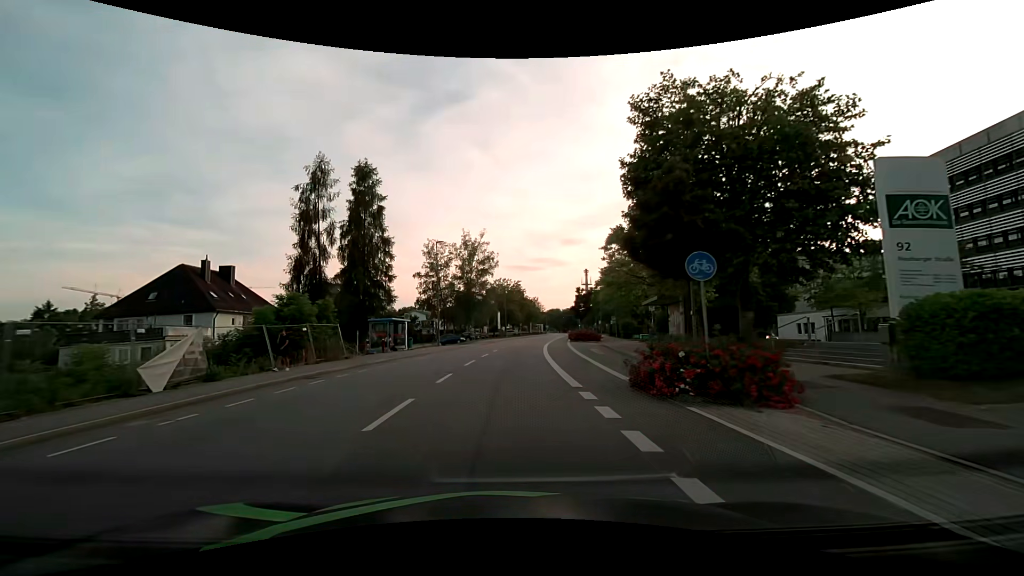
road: tertiary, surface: asphalt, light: Day
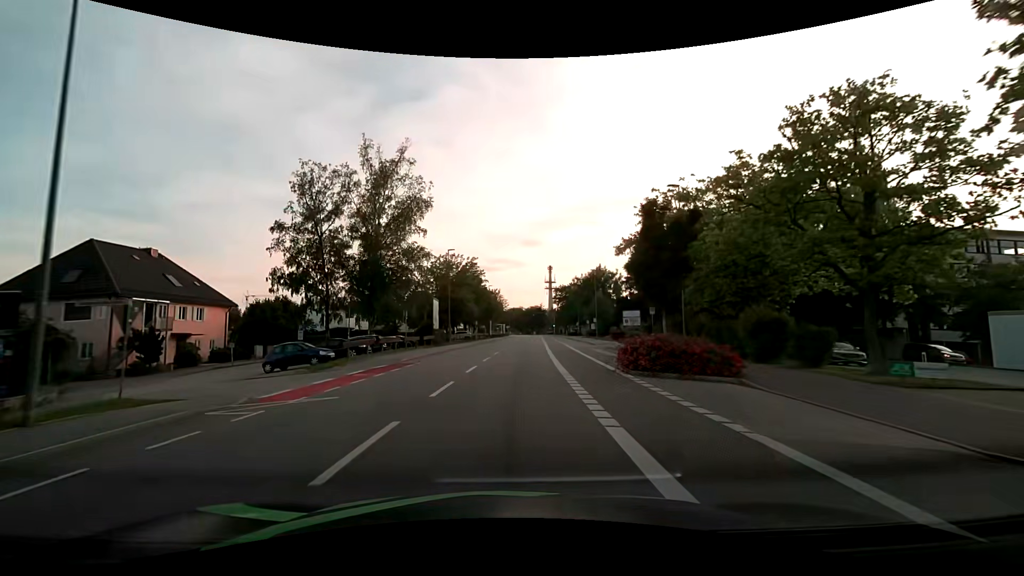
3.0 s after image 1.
(+1.3, +37.8) m; +5°
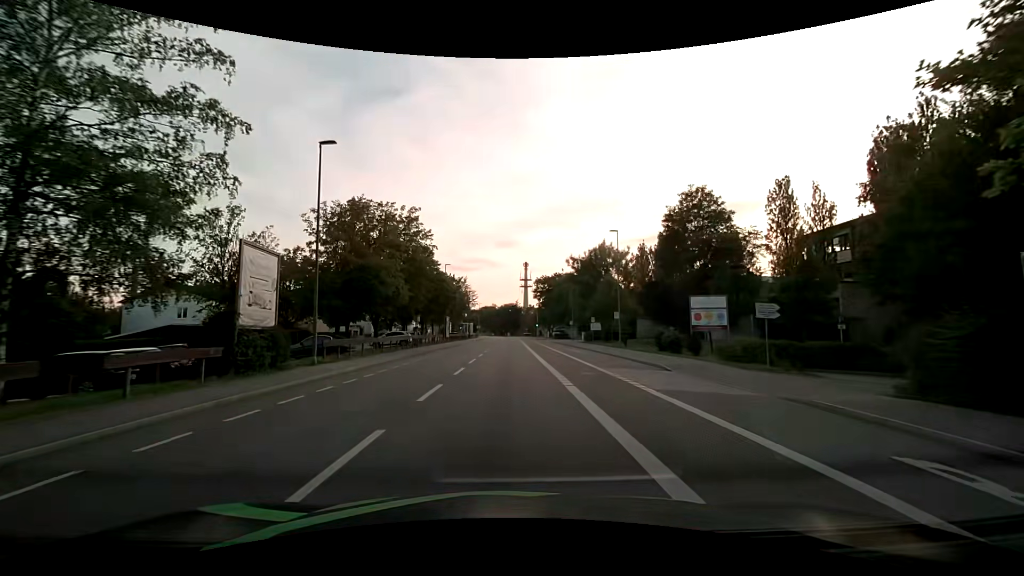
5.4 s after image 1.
(+1.1, +30.7) m; +3°
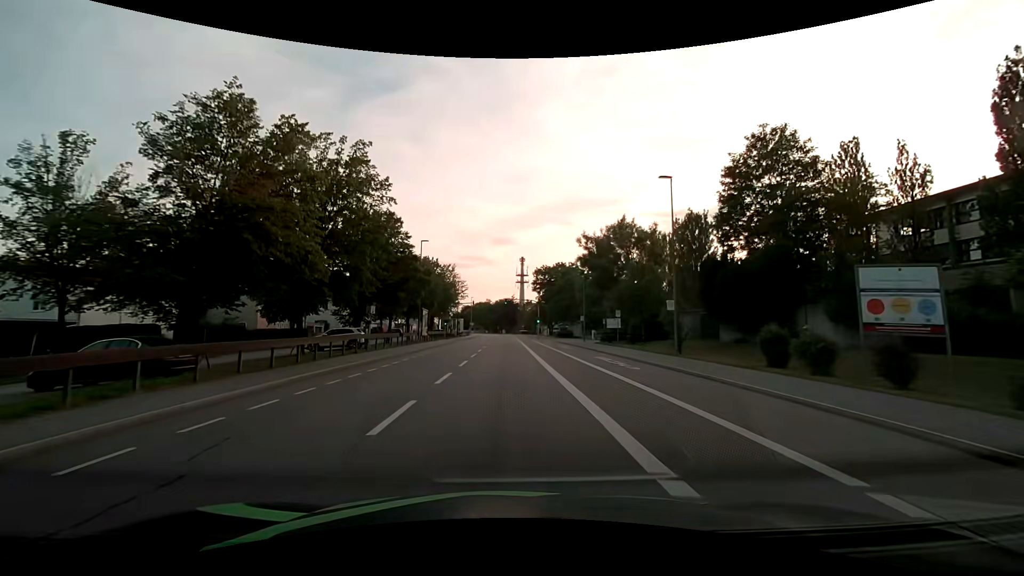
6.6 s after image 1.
(0.0, +15.4) m; 0°
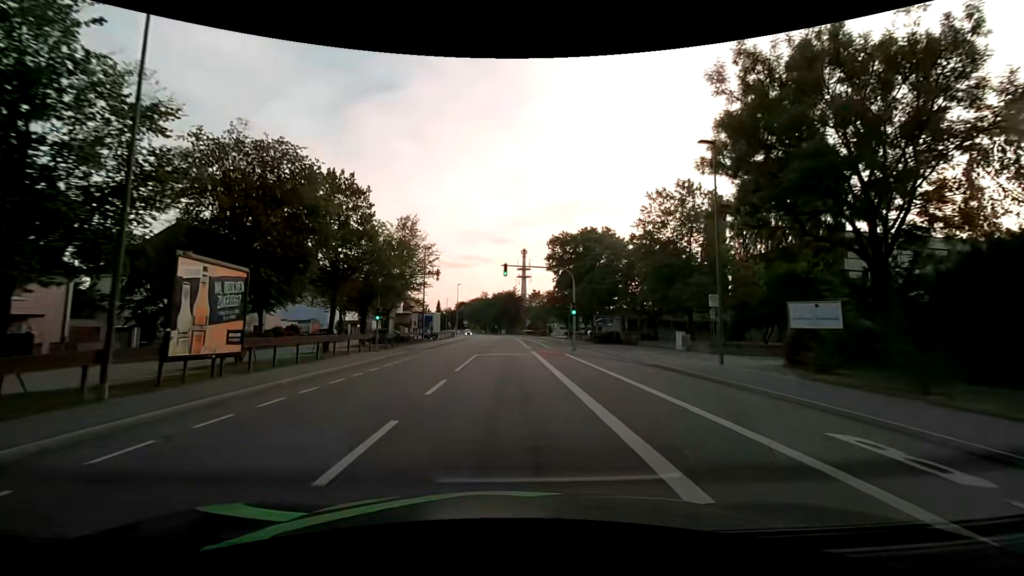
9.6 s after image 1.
(+0.1, +38.1) m; 0°
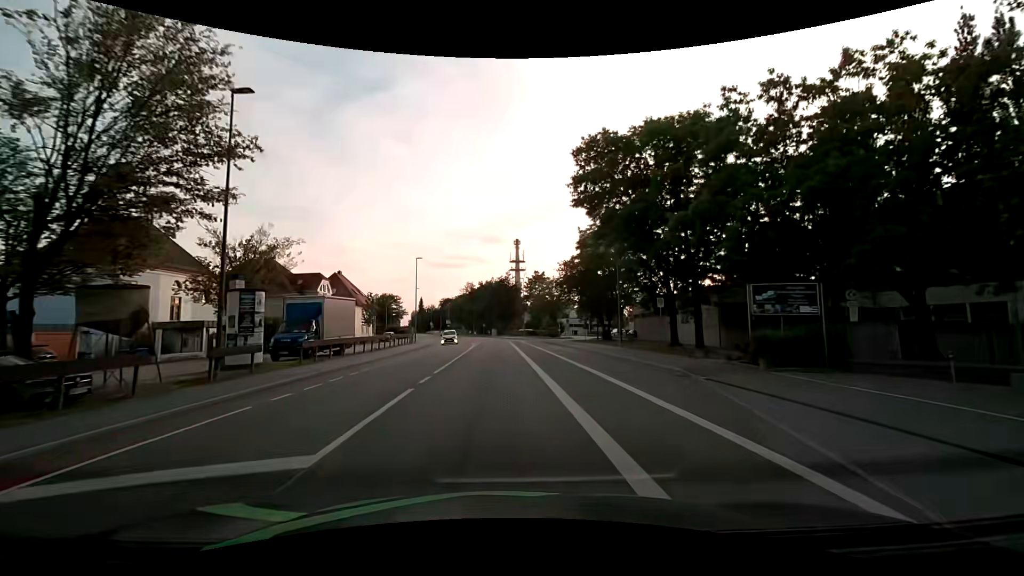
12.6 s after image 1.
(+0.4, +36.8) m; +1°
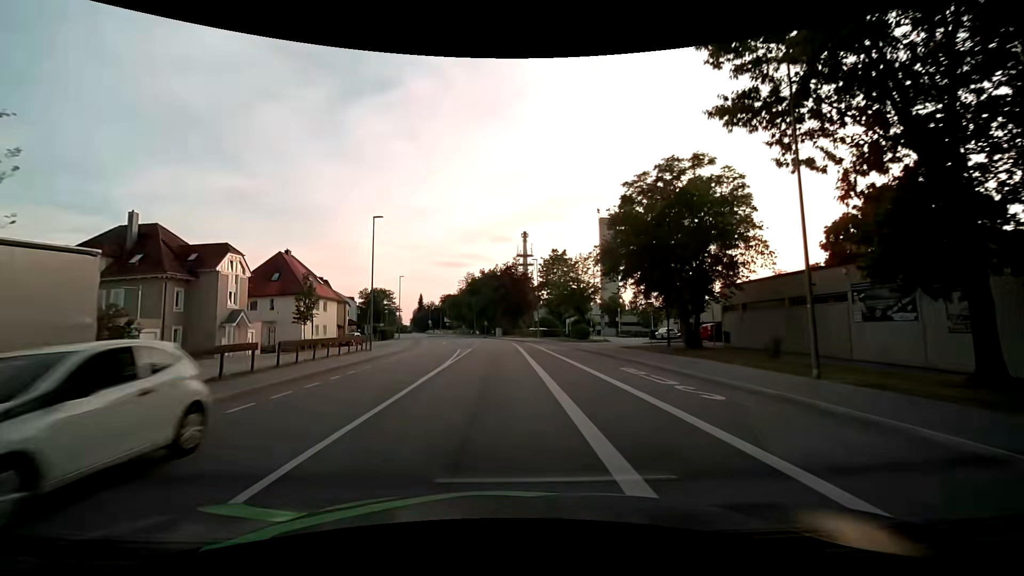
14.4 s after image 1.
(-0.2, +22.1) m; -1°
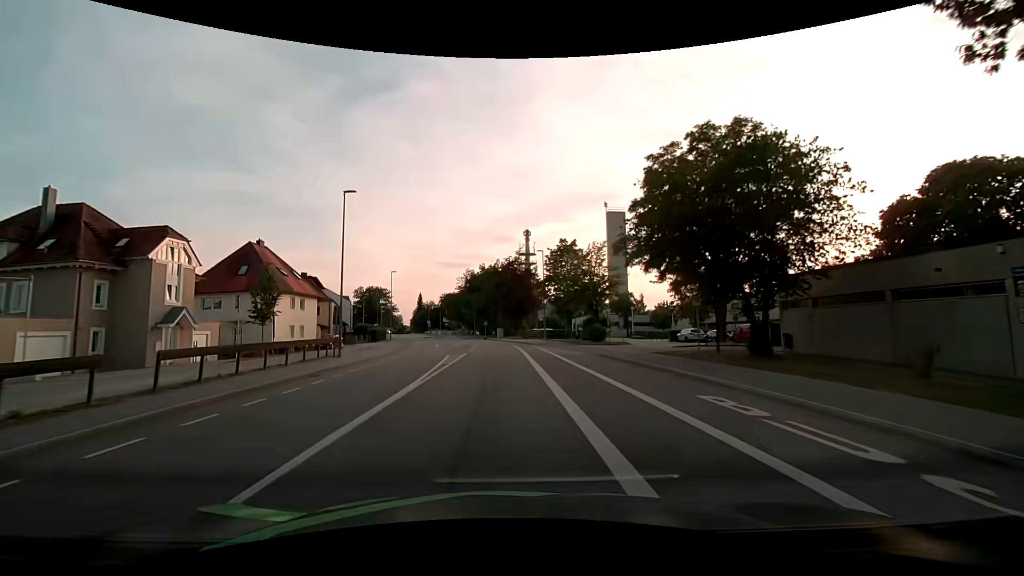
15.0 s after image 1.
(0.0, +7.4) m; 0°
(0, +10) (0, +20) (0, +30) (-1, +40) (-2, +50) (-3, +60) (-4, +70) (-6, +80) (-9, +89) (-11, +99) m
